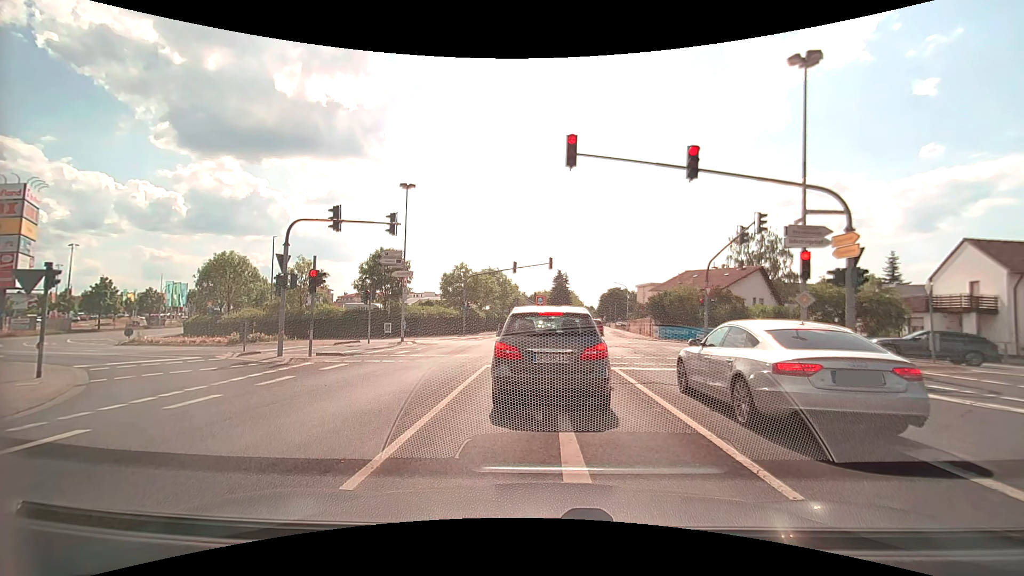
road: secondary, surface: asphalt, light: Day
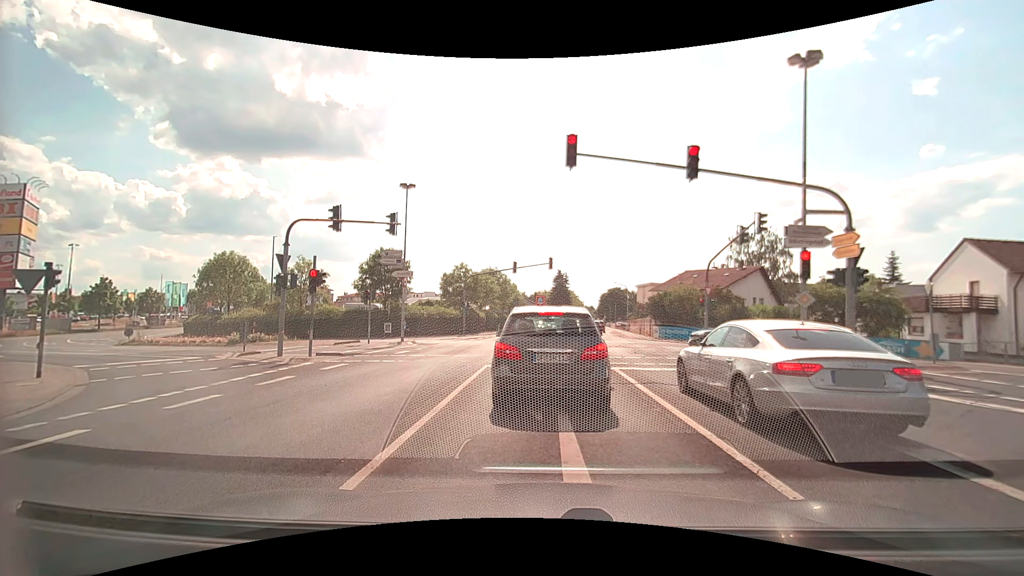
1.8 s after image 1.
(0.0, 0.0) m; 0°
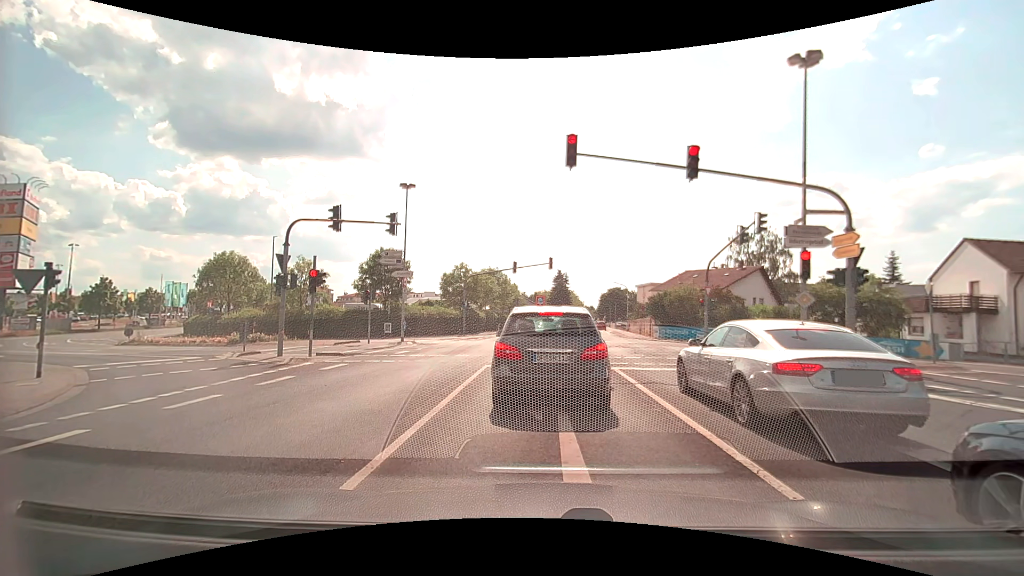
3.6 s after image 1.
(0.0, 0.0) m; 0°
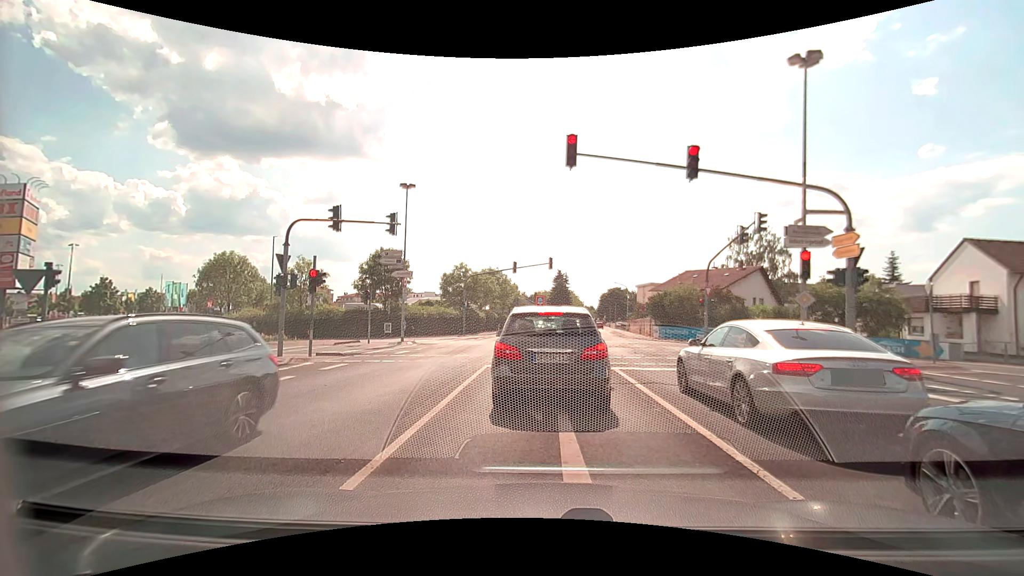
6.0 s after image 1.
(0.0, 0.0) m; 0°
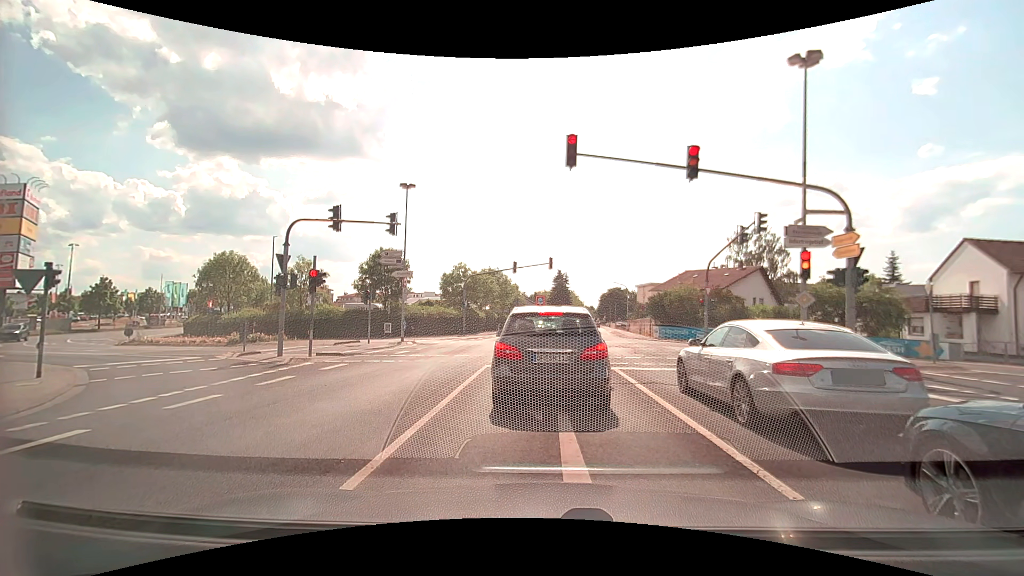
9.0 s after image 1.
(0.0, 0.0) m; 0°
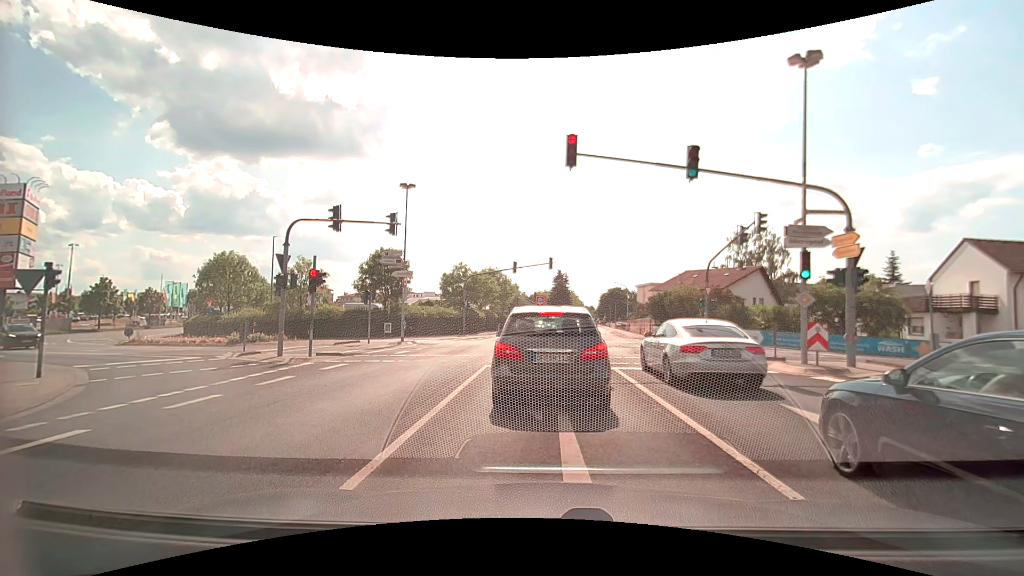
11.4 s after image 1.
(0.0, 0.0) m; 0°
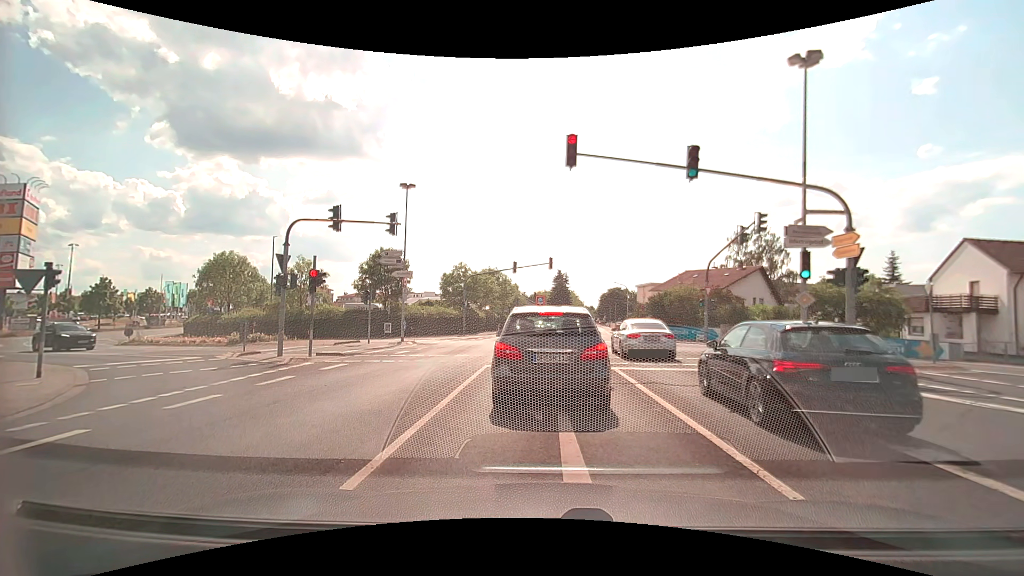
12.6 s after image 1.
(0.0, 0.0) m; 0°
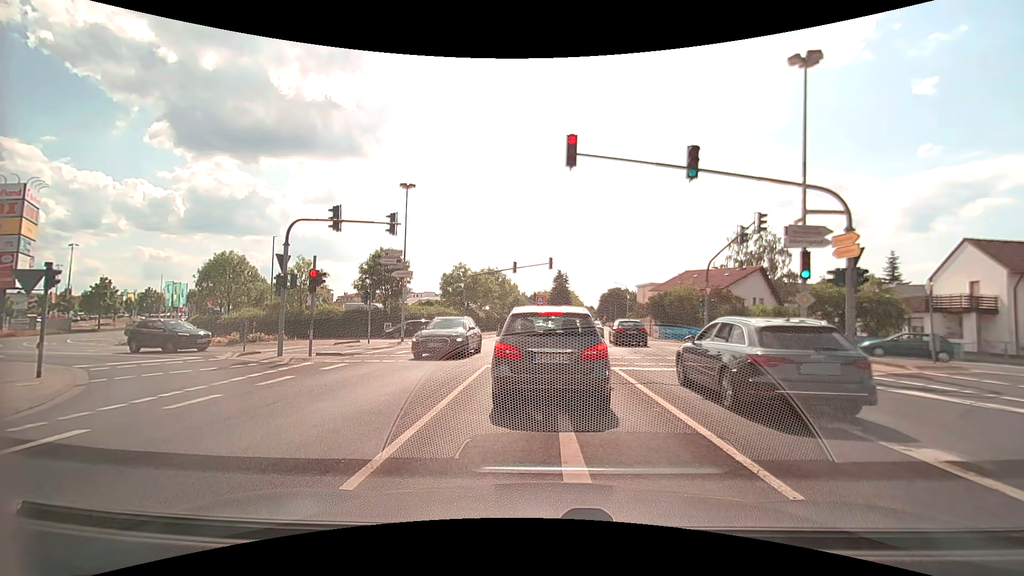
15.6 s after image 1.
(0.0, 0.0) m; 0°
(0, +10) (0, +20) (-1, +30) (-7, +37) (-17, +40) (-26, +43) (-36, +47) (-44, +53) (-49, +61) (-52, +71) m
